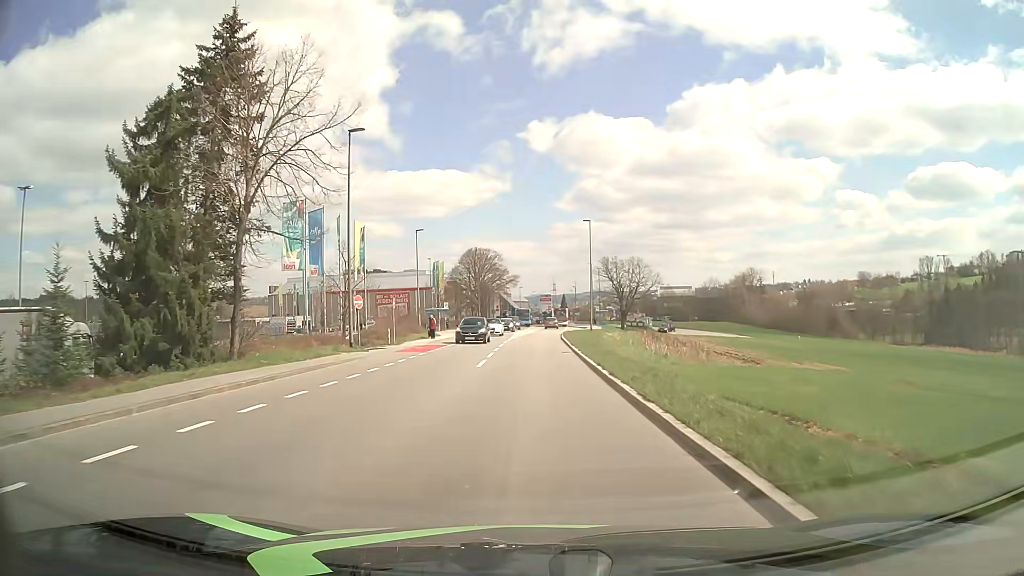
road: tertiary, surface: asphalt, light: Day
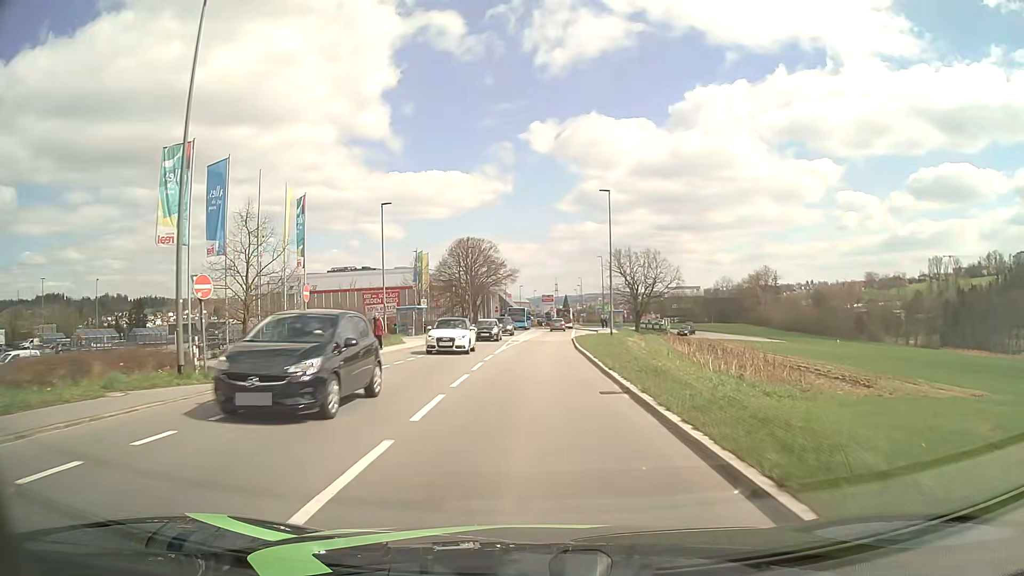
(0.0, +15.2) m; 0°
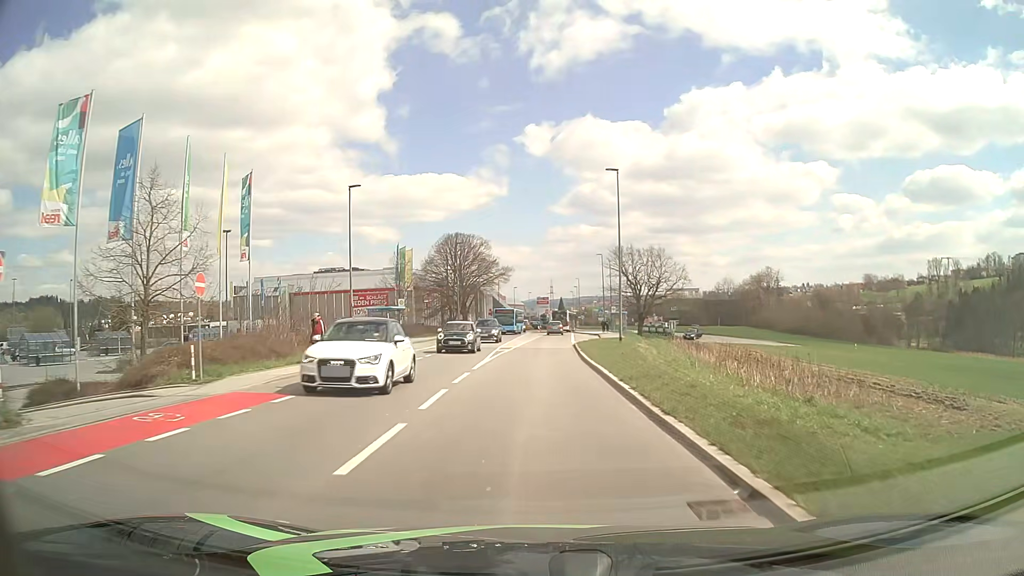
(0.0, +7.6) m; 0°
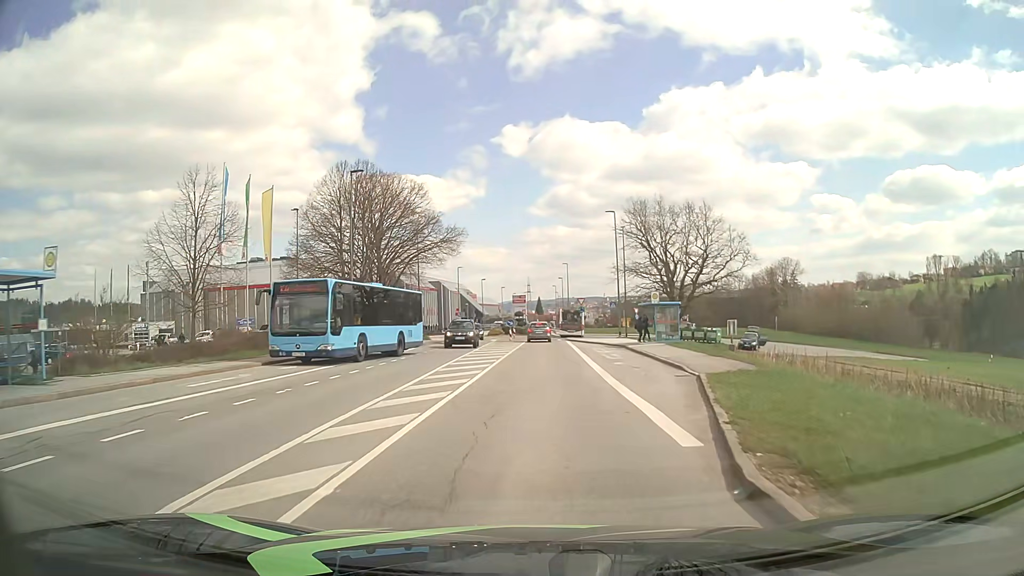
(+0.7, +36.0) m; +3°
(0, +10) (0, +20) (0, +30) (0, +40) (0, +50) (0, +60) (+3, +70) (+6, +79) (+3, +88) (+1, +98) m
